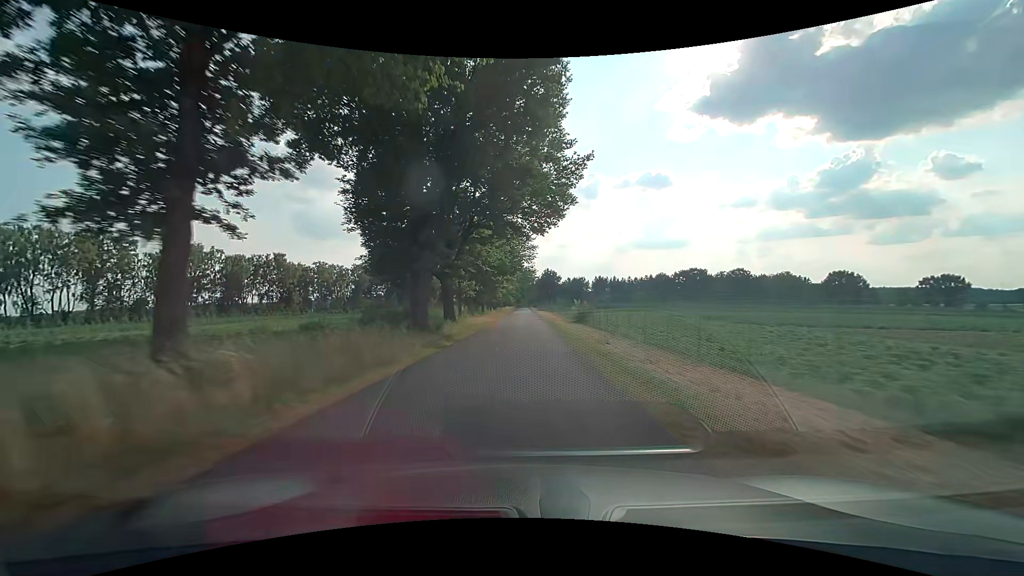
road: unclassified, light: Day
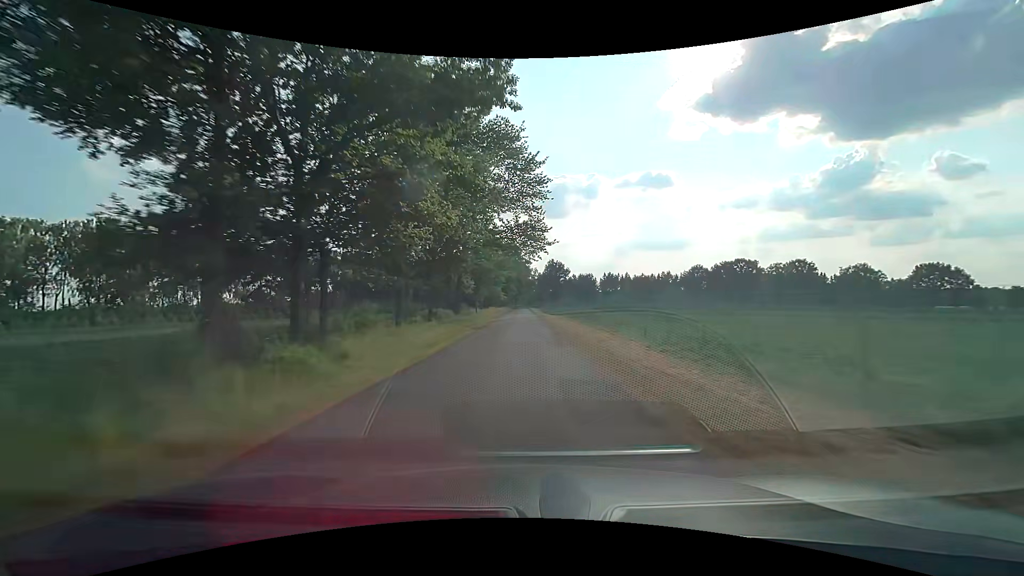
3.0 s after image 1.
(+0.1, +54.2) m; 0°
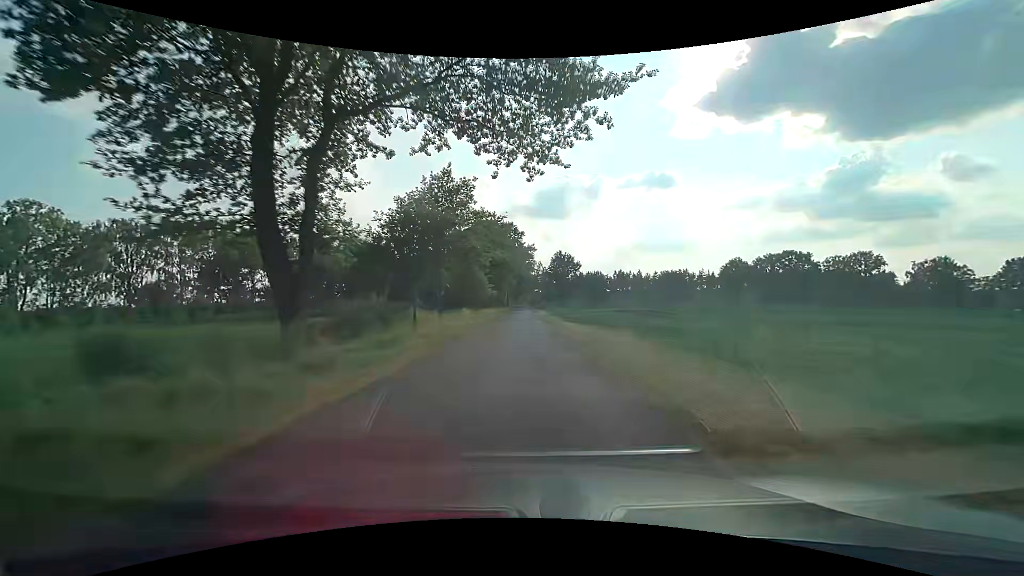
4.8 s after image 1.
(-0.1, +34.0) m; 0°
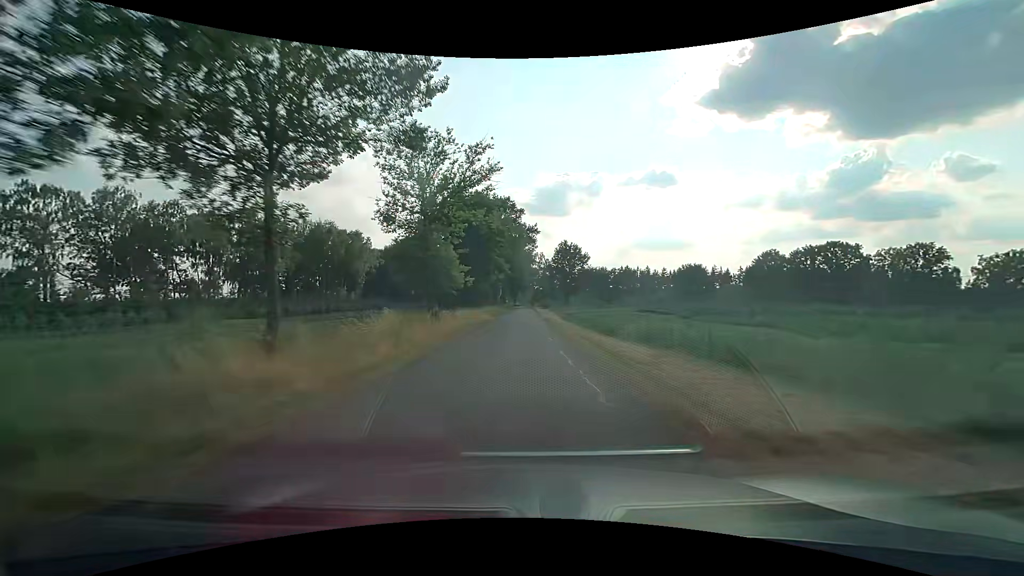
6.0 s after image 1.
(+0.1, +22.8) m; 0°
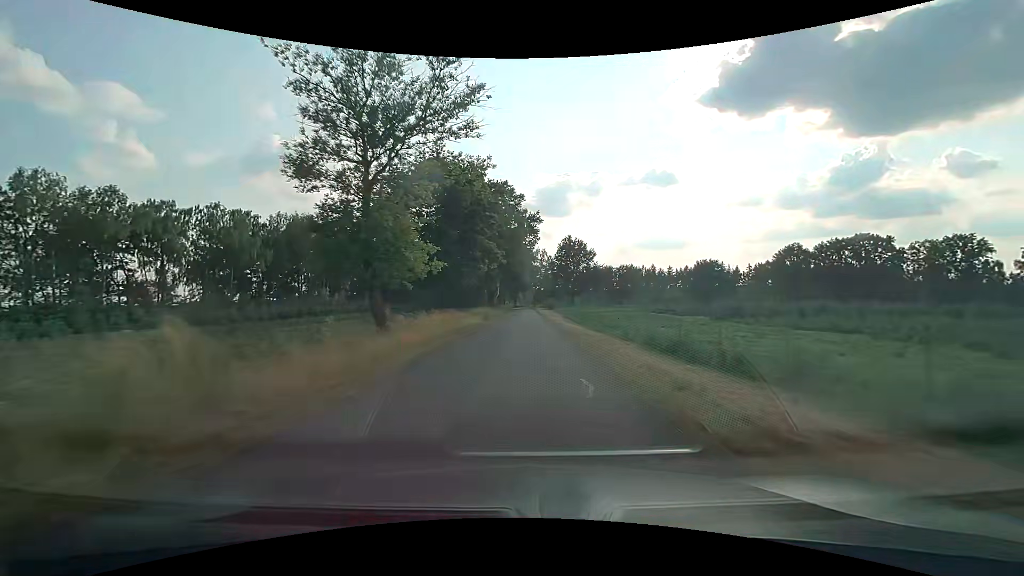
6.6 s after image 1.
(0.0, +11.1) m; 0°
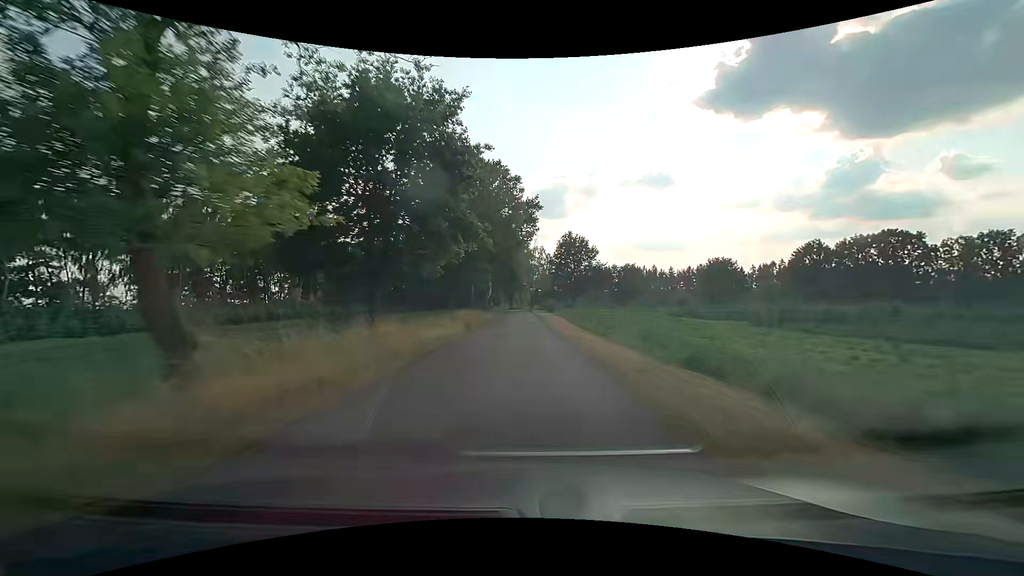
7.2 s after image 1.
(0.0, +10.9) m; +1°
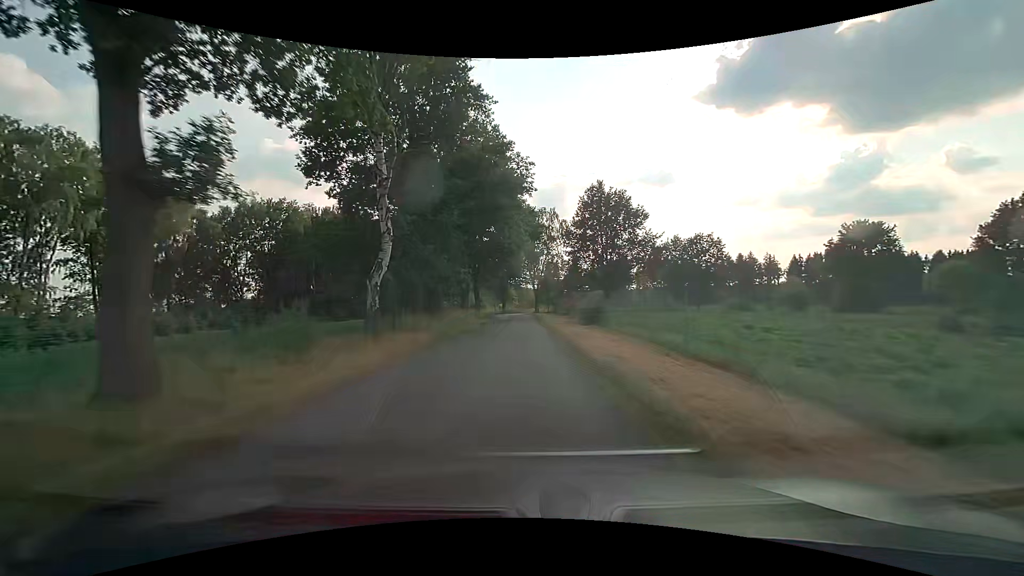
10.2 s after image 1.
(+0.1, +50.6) m; 0°
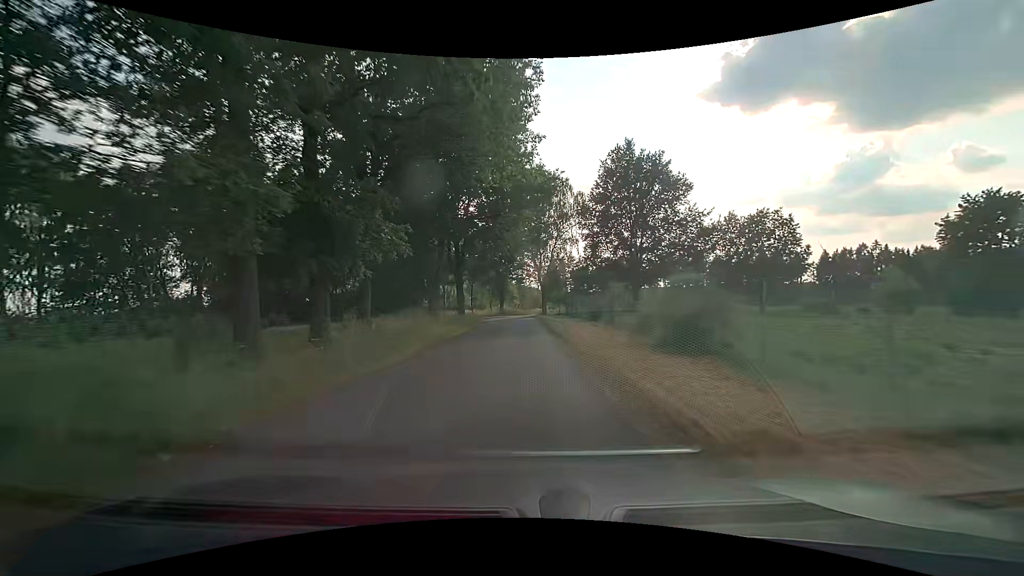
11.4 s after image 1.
(-0.2, +18.4) m; -1°
(0, +10) (0, +20) (0, +30) (0, +40) (-1, +50) (-2, +60) (-6, +69) (-10, +78) (-14, +87) (-19, +96) m
